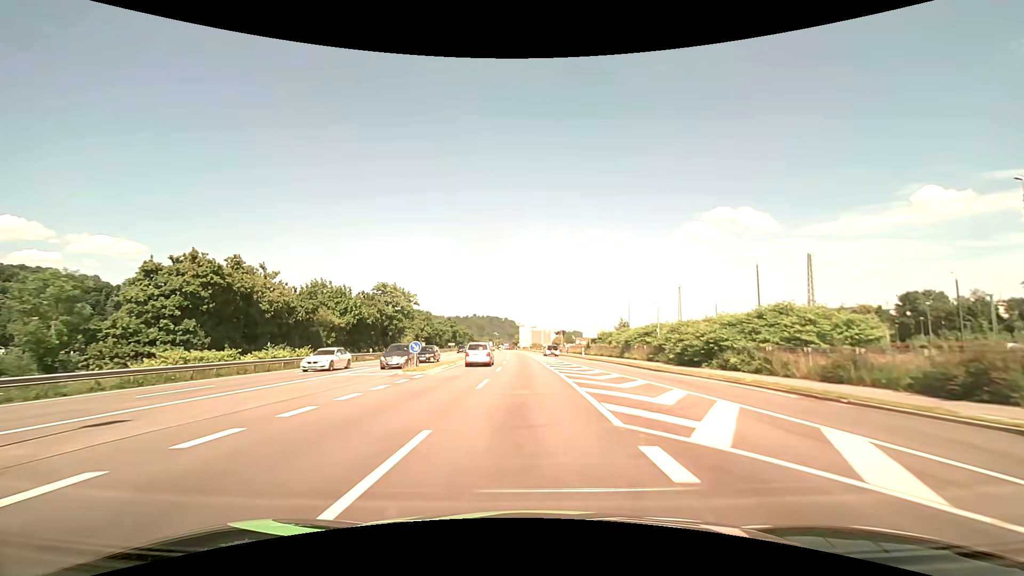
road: primary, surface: asphalt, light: Day
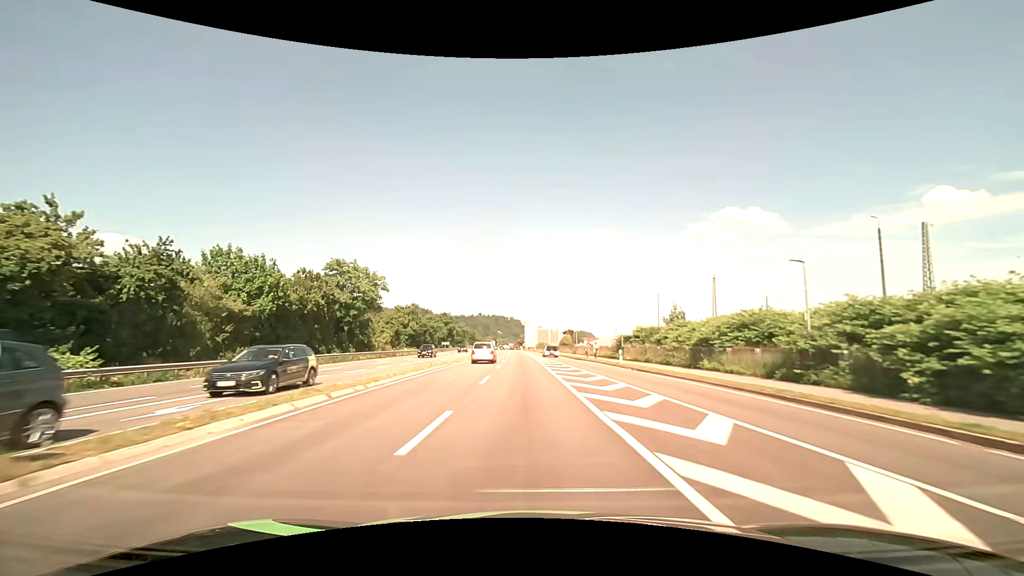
(-0.2, +21.4) m; -1°
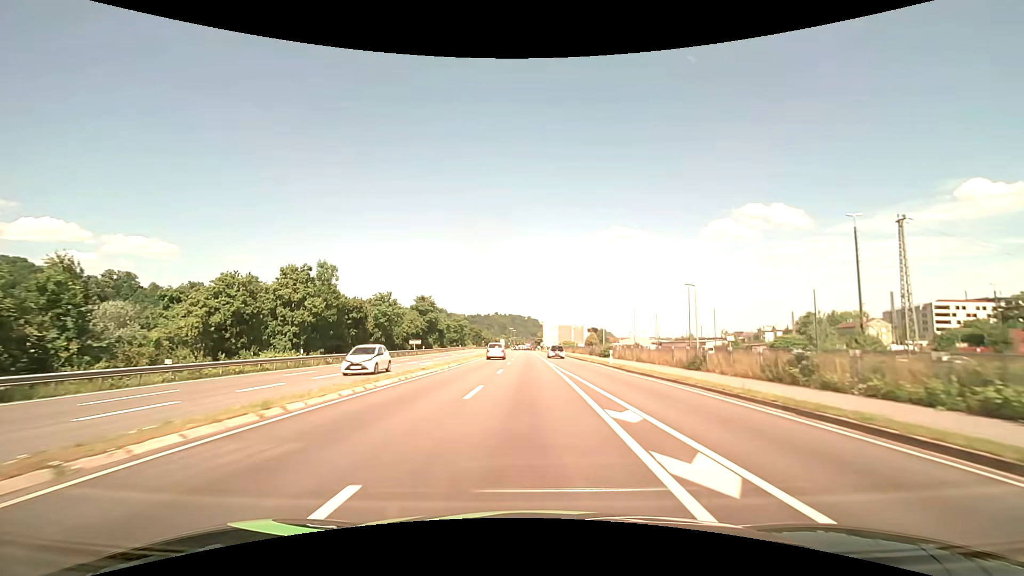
(-0.8, +53.7) m; -2°
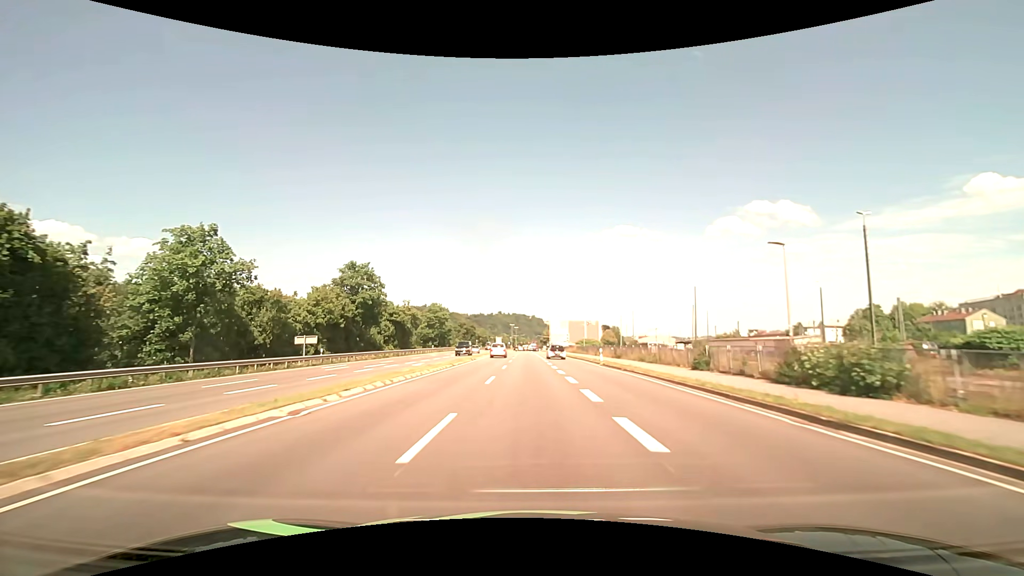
(-0.3, +42.9) m; -1°
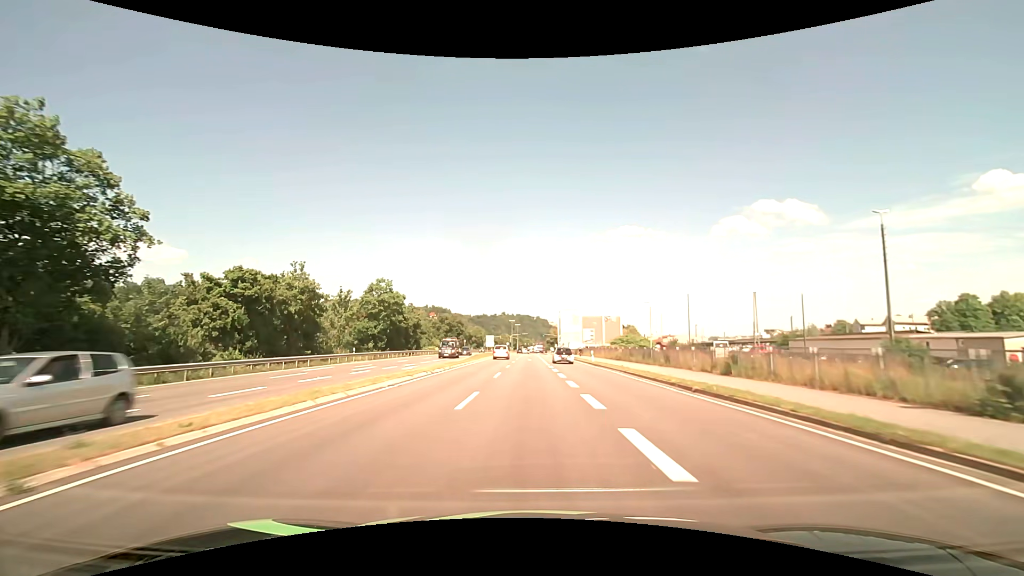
(-0.1, +43.0) m; 0°
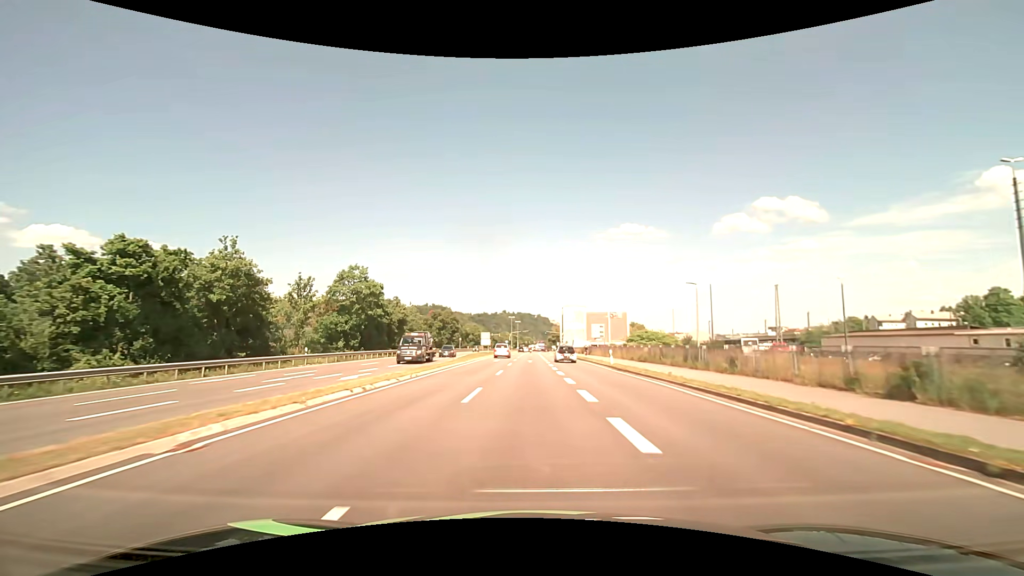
(0.0, +10.7) m; 0°
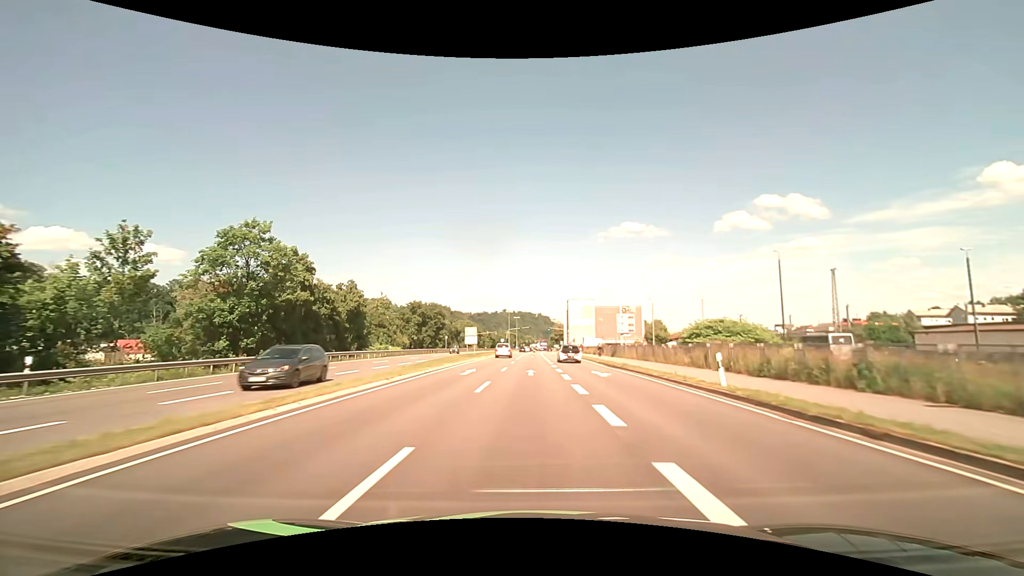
(0.0, +21.5) m; 0°
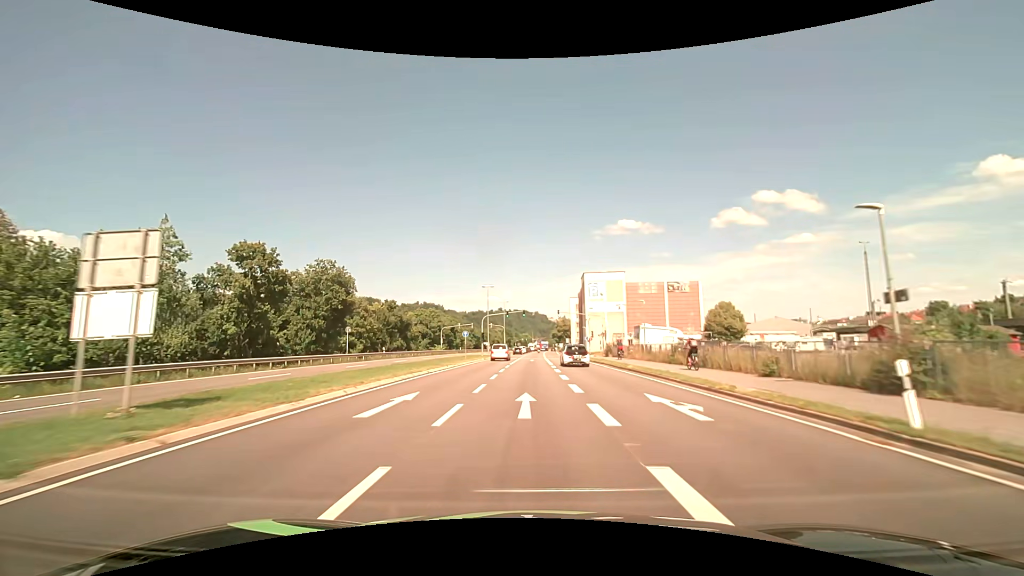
(+0.1, +53.9) m; 0°
